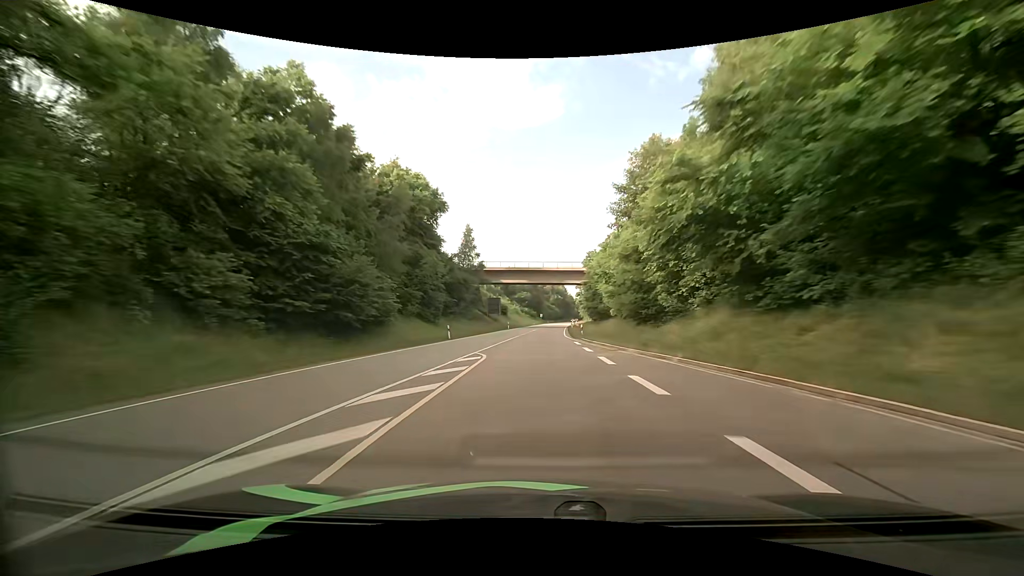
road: primary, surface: asphalt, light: Day
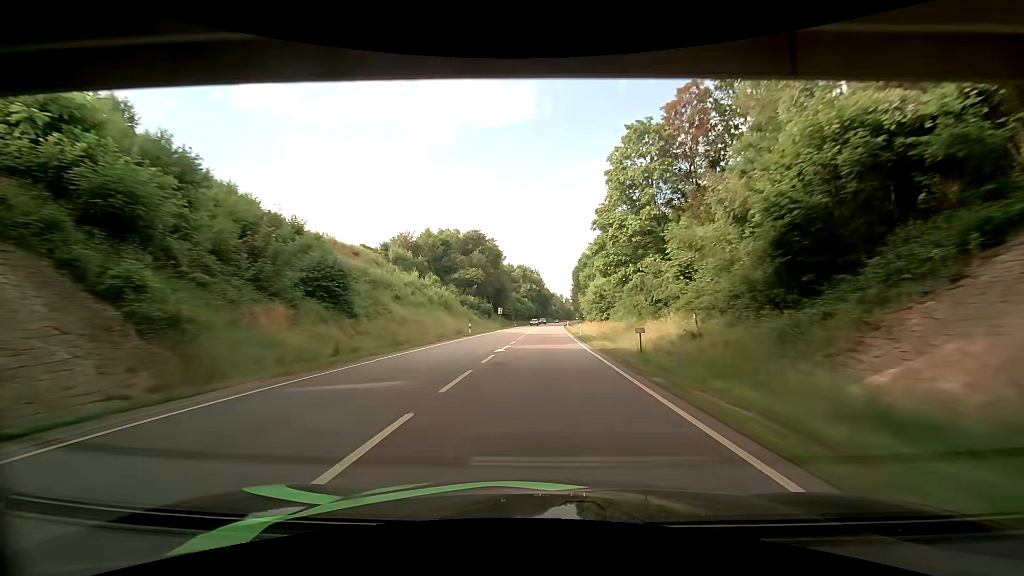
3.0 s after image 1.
(+2.0, +82.8) m; +3°
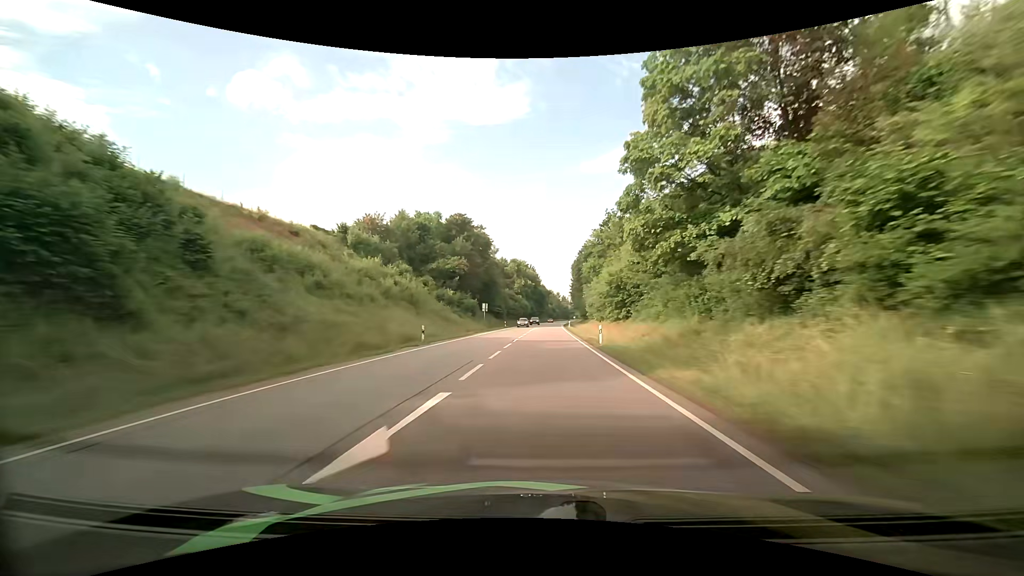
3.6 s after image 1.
(0.0, +16.6) m; 0°
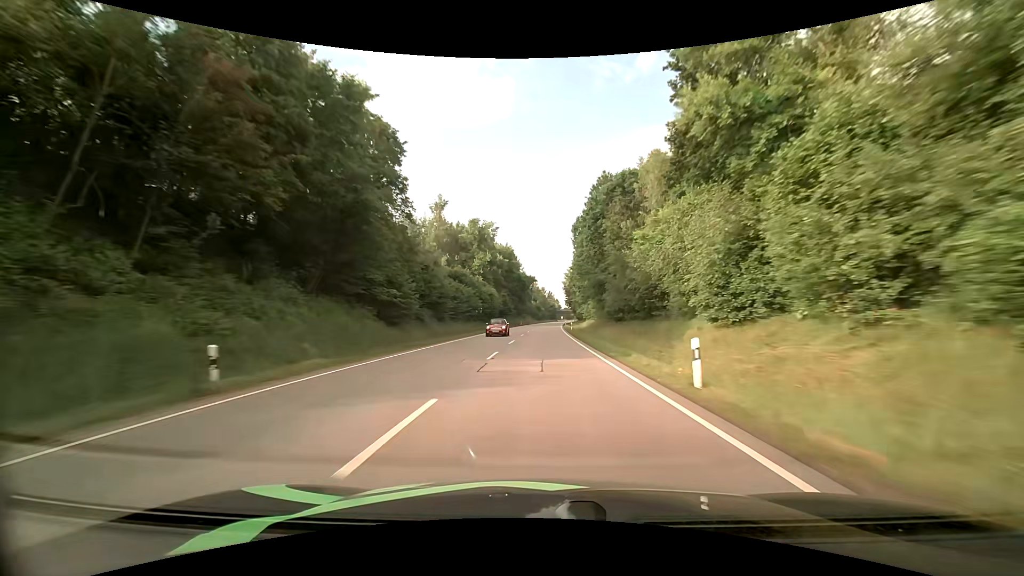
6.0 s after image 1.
(+1.3, +67.0) m; +2°
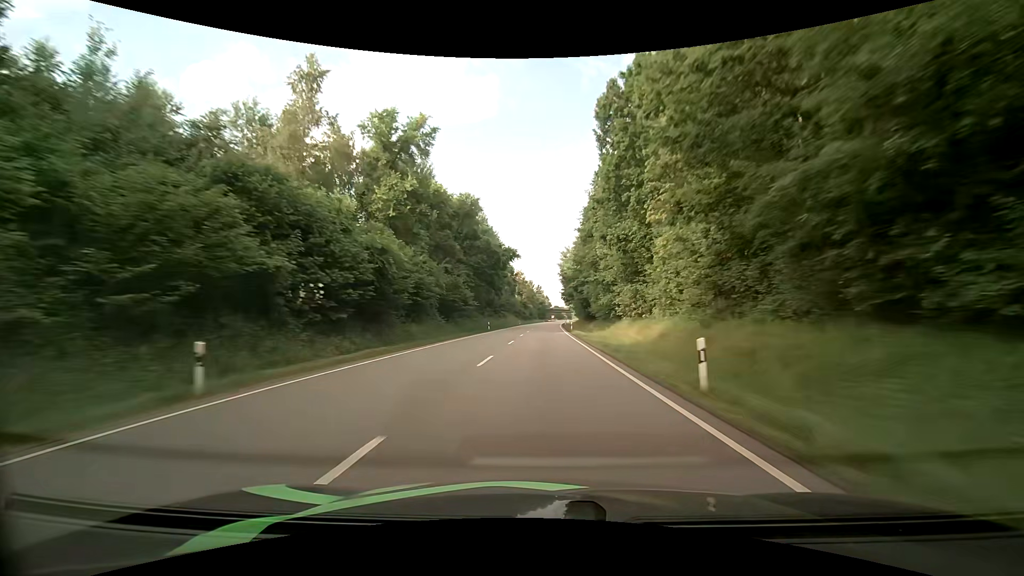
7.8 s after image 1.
(+0.5, +50.8) m; +2°
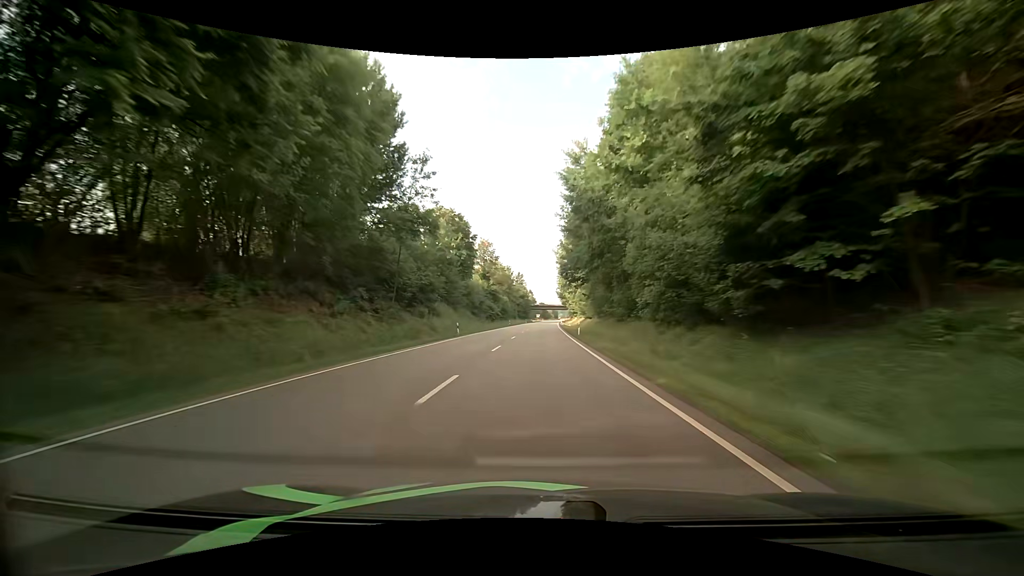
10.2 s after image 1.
(+0.1, +68.0) m; +1°
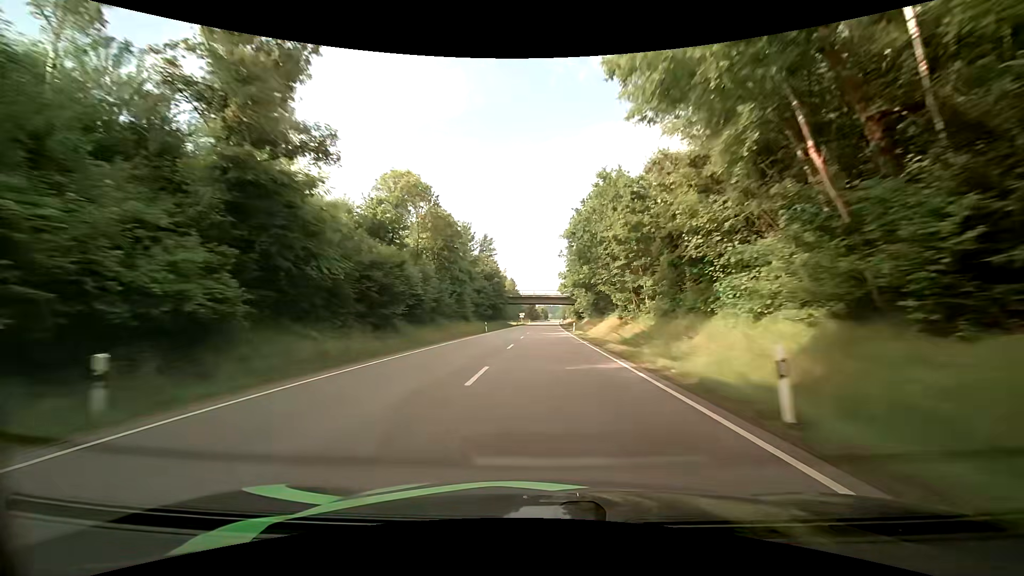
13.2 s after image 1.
(+1.0, +84.1) m; +2°
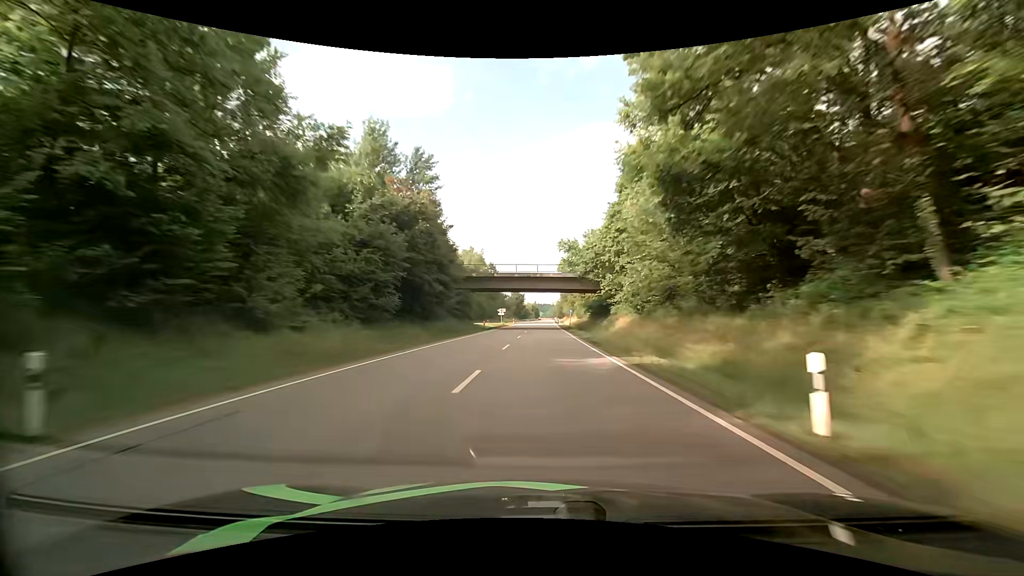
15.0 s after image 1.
(+0.1, +50.3) m; 0°
(0, +10) (0, +20) (0, +30) (+1, +40) (+1, +50) (+1, +60) (+1, +70) (+1, +80) (+2, +90) (+2, +100) m
